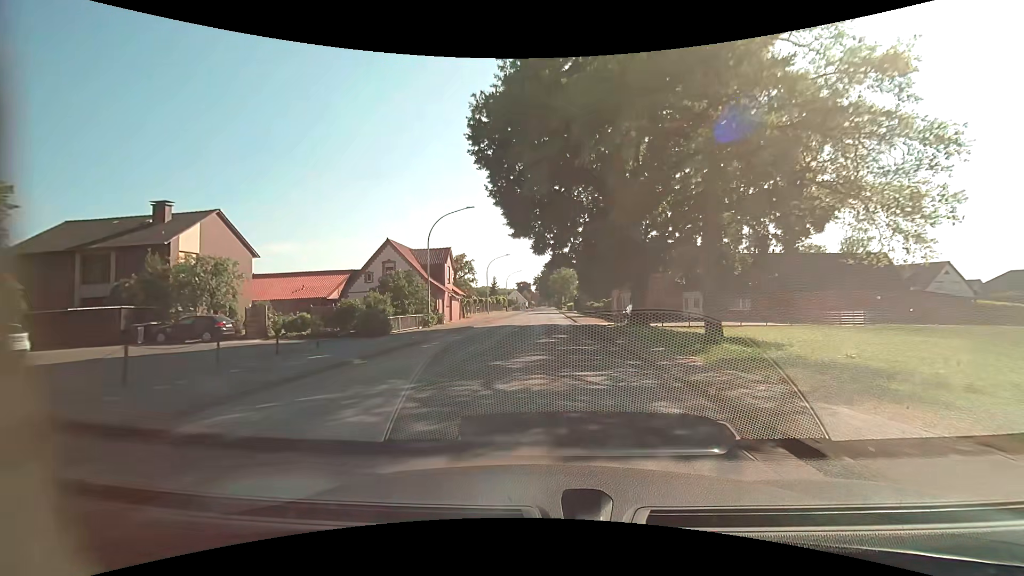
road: secondary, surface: asphalt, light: Day
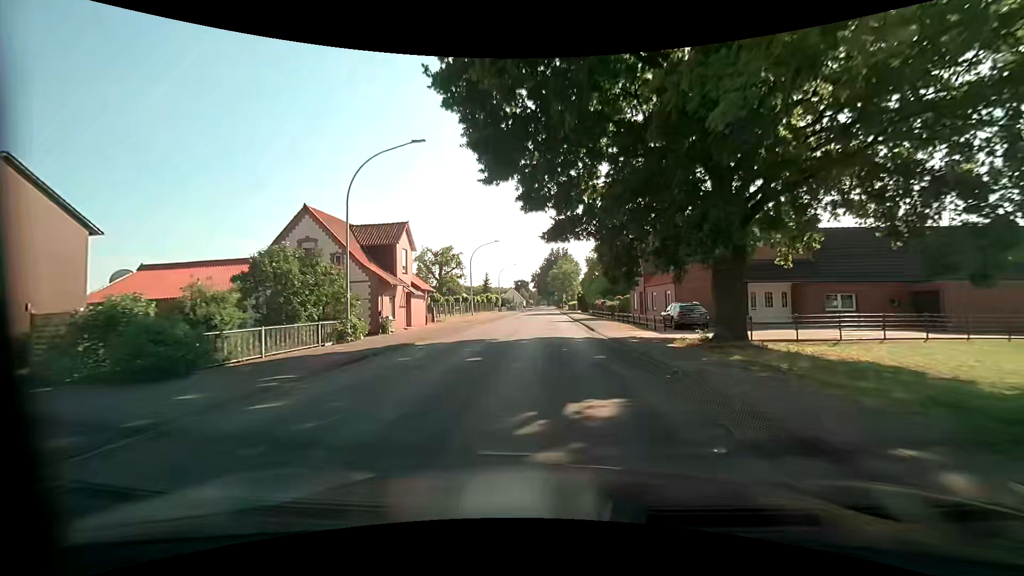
(+0.1, +15.5) m; 0°
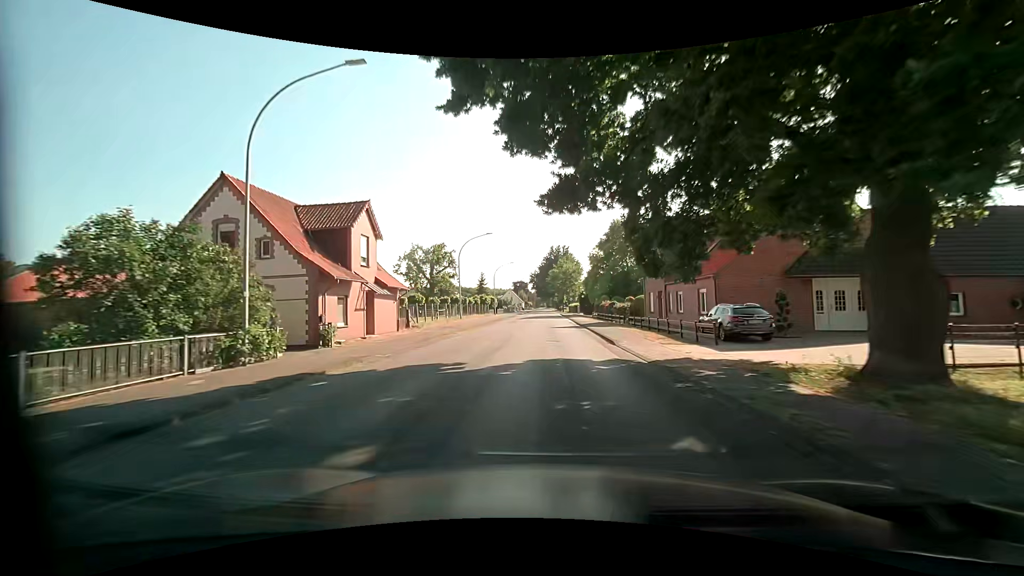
(0.0, +7.8) m; -1°
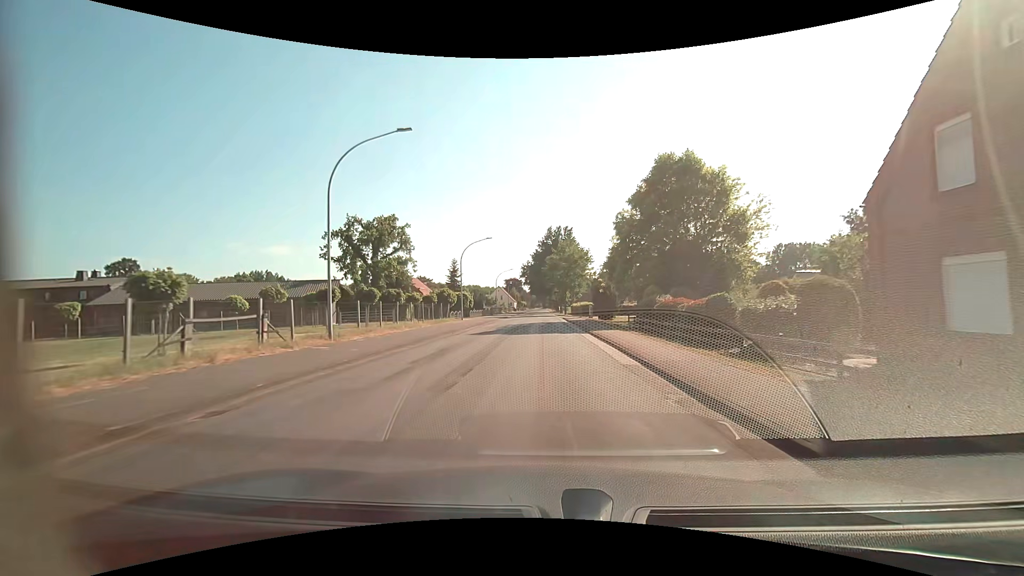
(+0.4, +31.2) m; +1°
